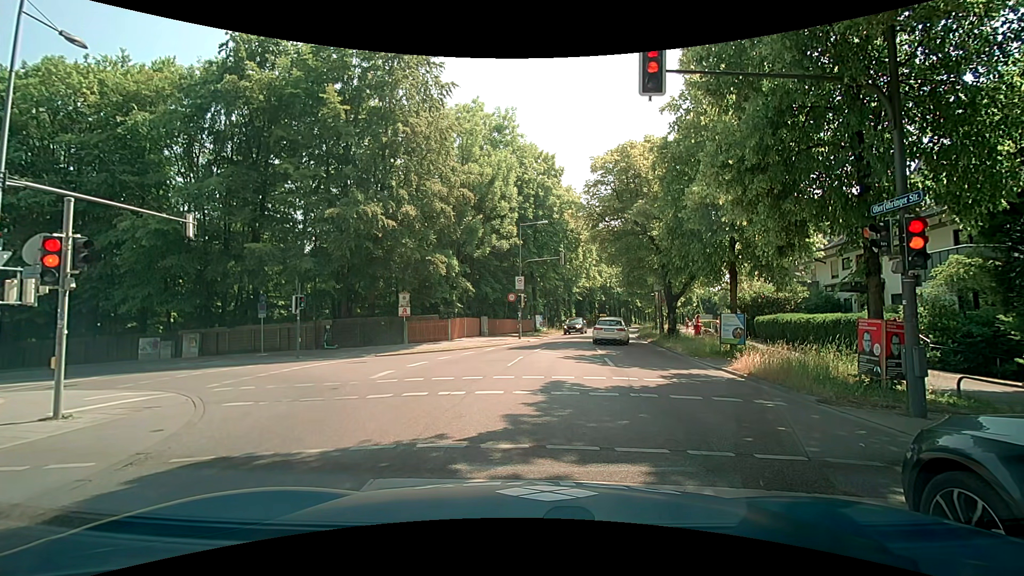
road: secondary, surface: asphalt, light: Day
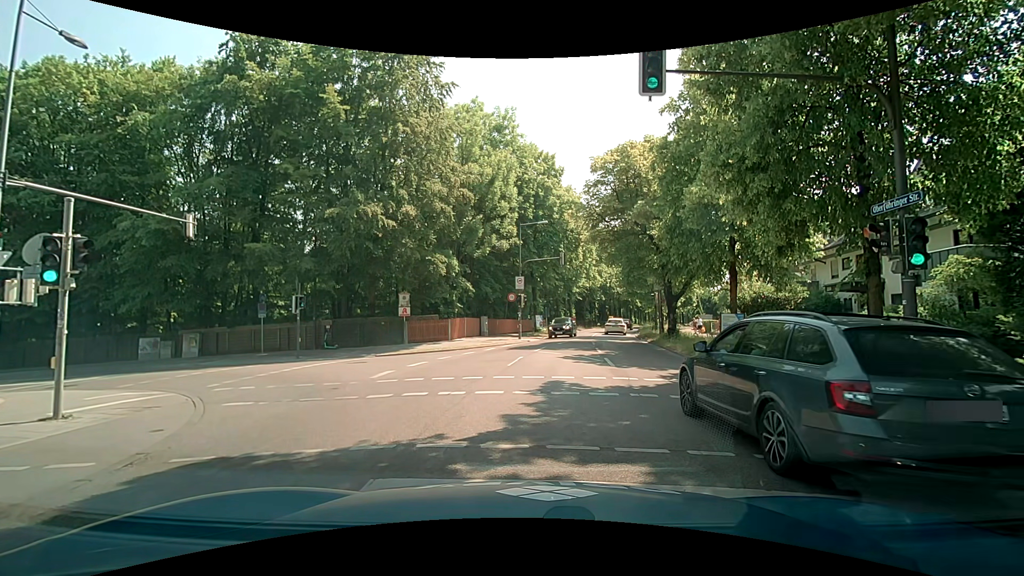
(0.0, 0.0) m; 0°
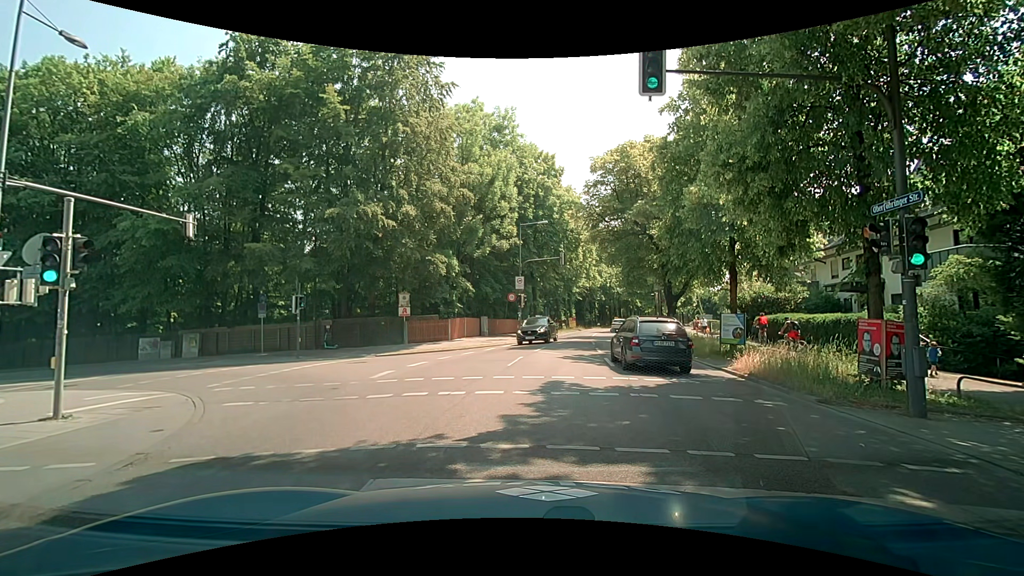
(0.0, 0.0) m; 0°
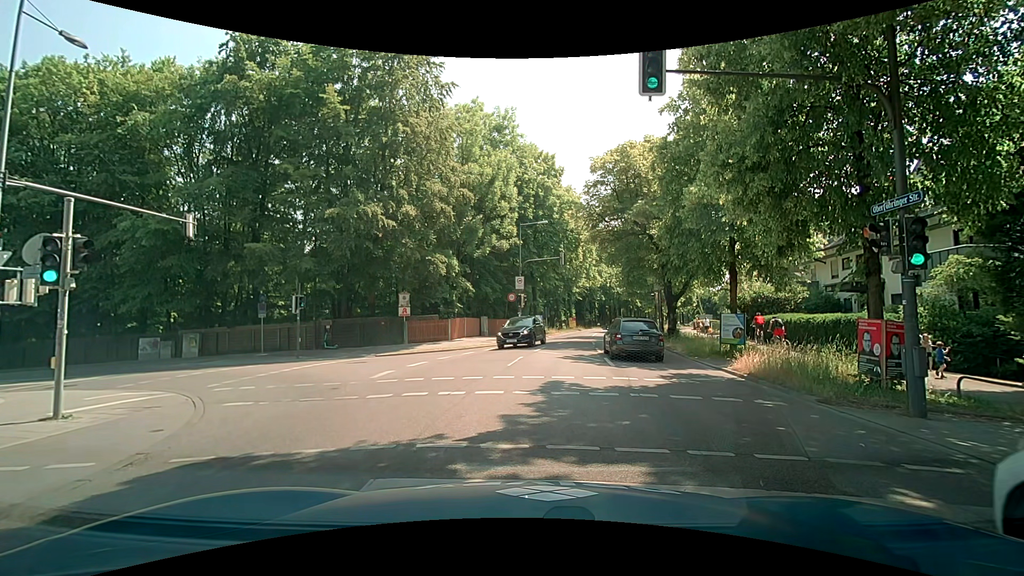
(0.0, 0.0) m; 0°
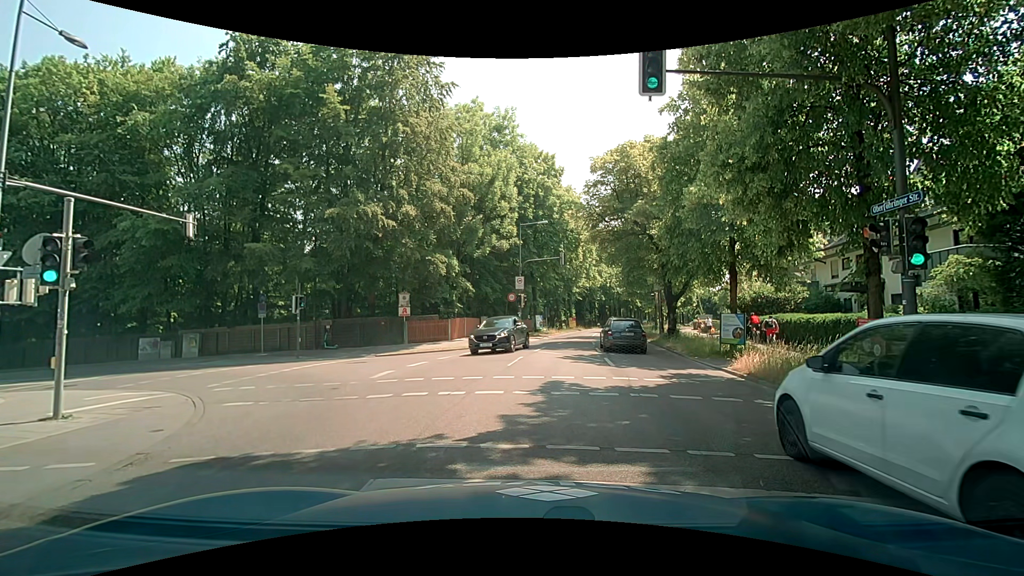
(0.0, 0.0) m; 0°
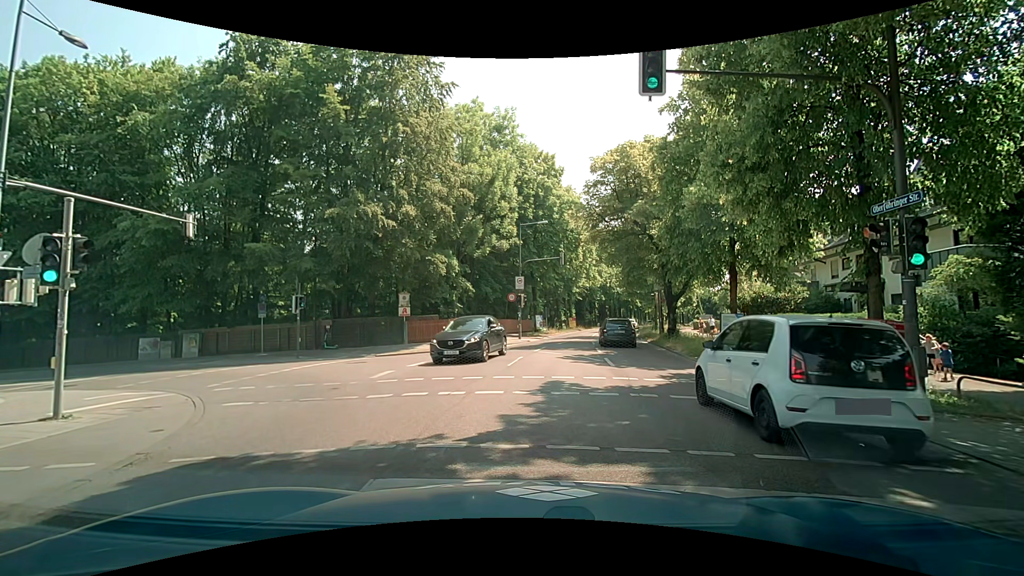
(0.0, 0.0) m; 0°
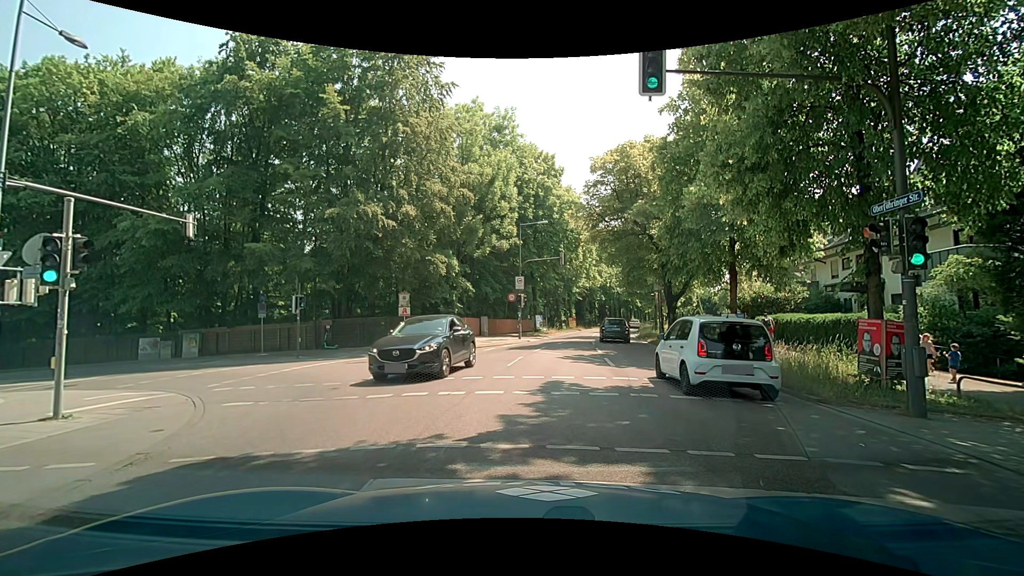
(0.0, 0.0) m; 0°
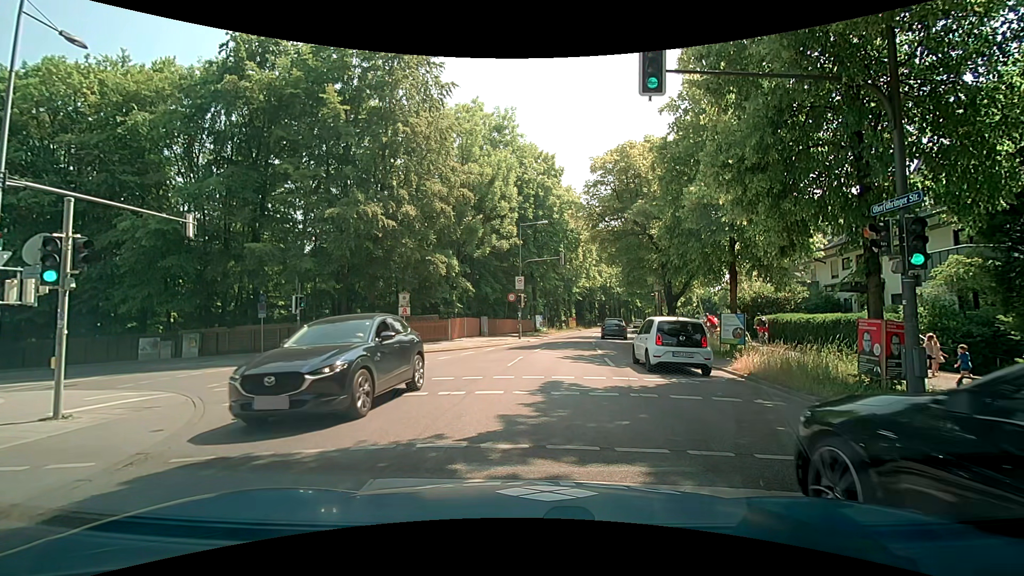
(0.0, 0.0) m; 0°
